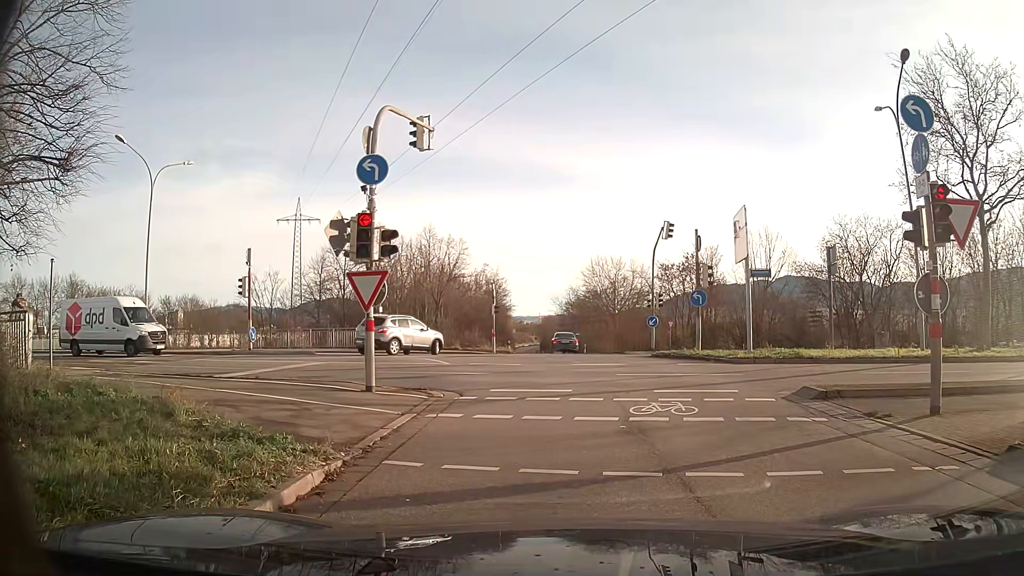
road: primary_link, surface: asphalt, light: Day
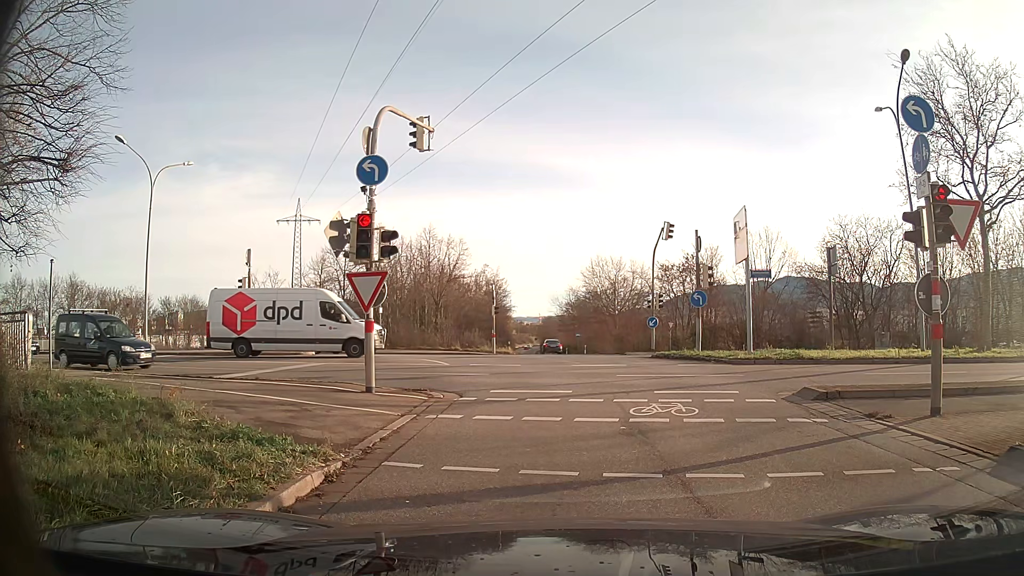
(0.0, +0.1) m; 0°
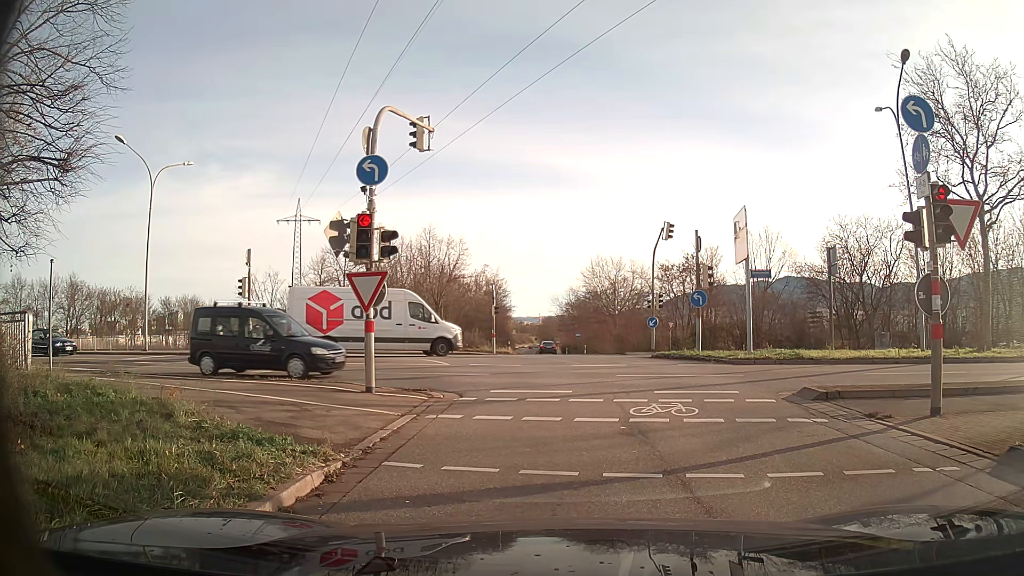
(0.0, 0.0) m; 0°
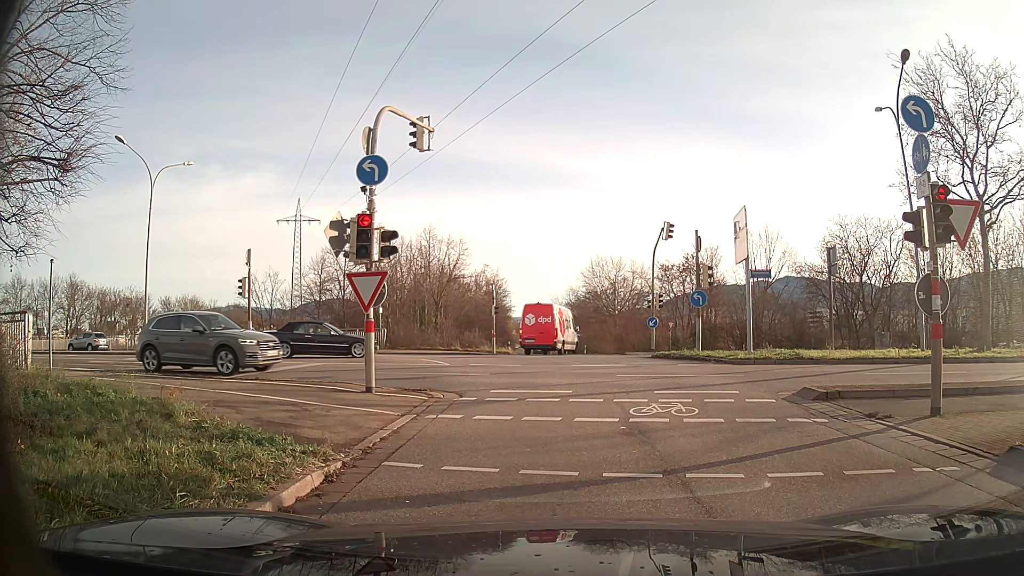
(0.0, 0.0) m; 0°
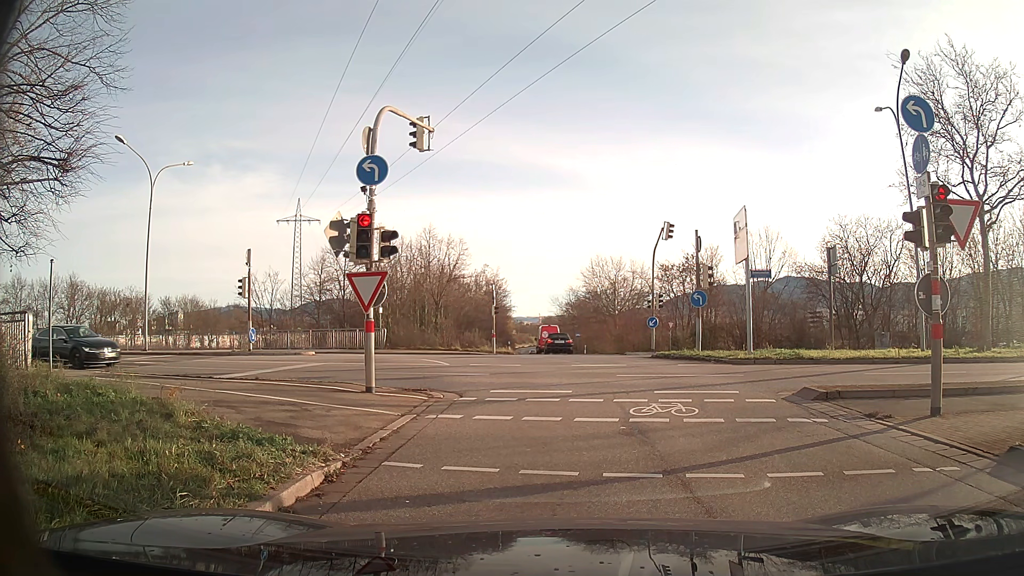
(0.0, 0.0) m; 0°
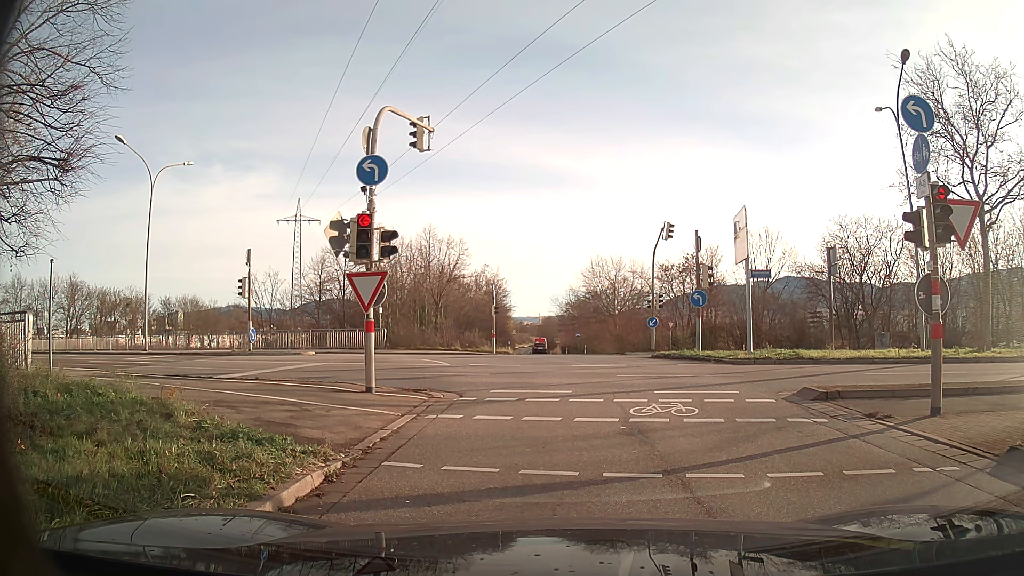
(0.0, 0.0) m; 0°
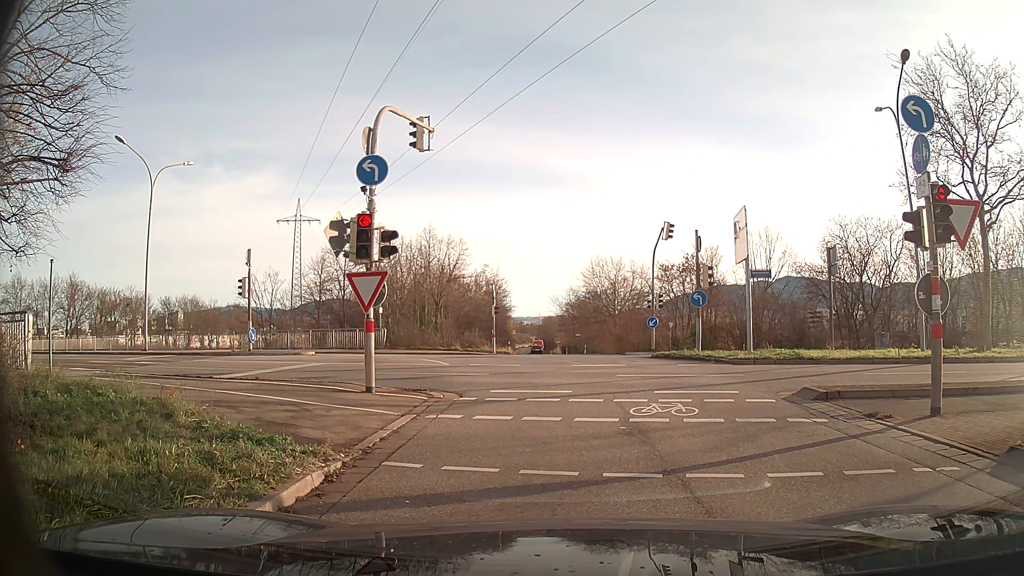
(0.0, 0.0) m; 0°
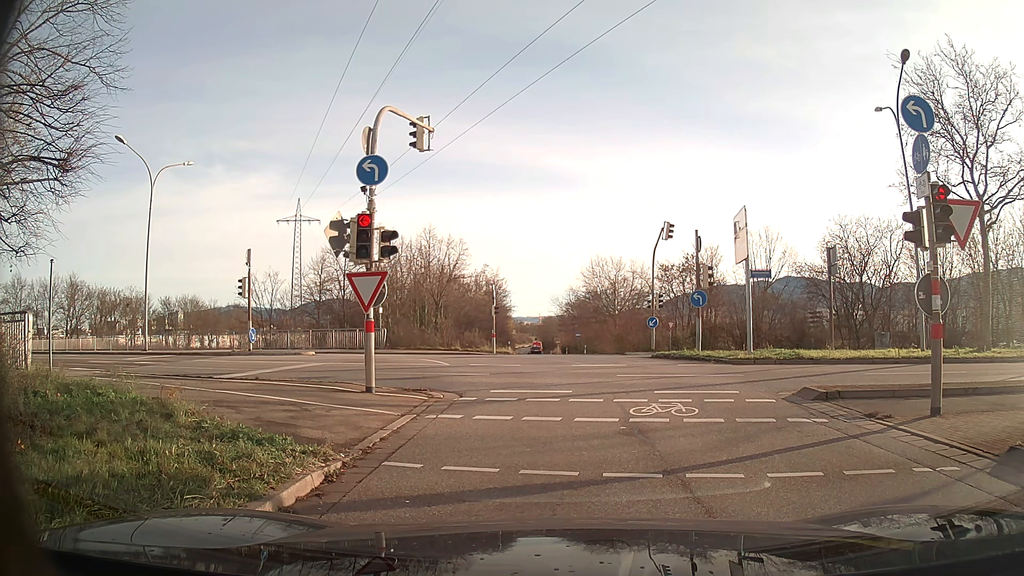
(0.0, 0.0) m; 0°
